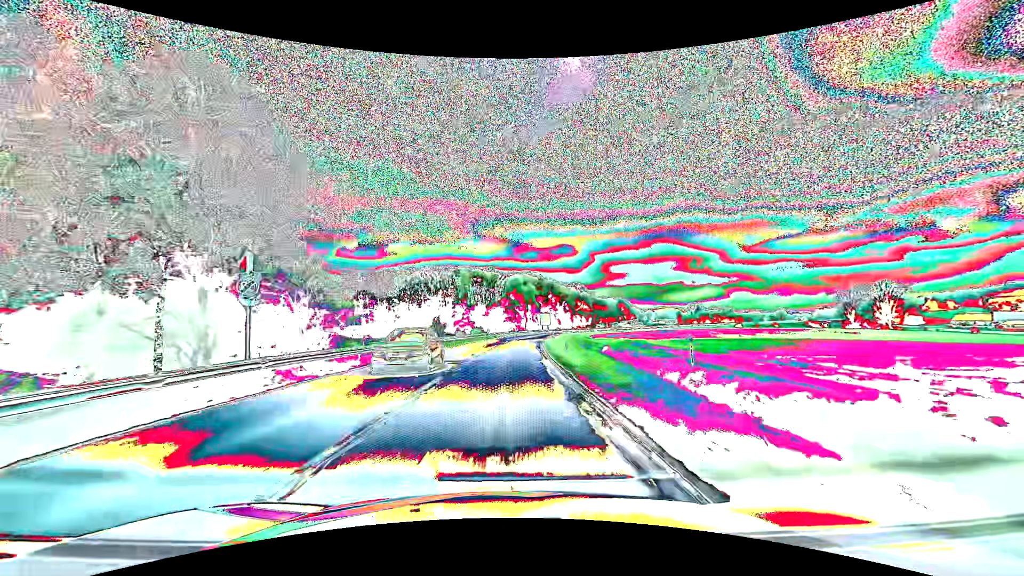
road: secondary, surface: asphalt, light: Day
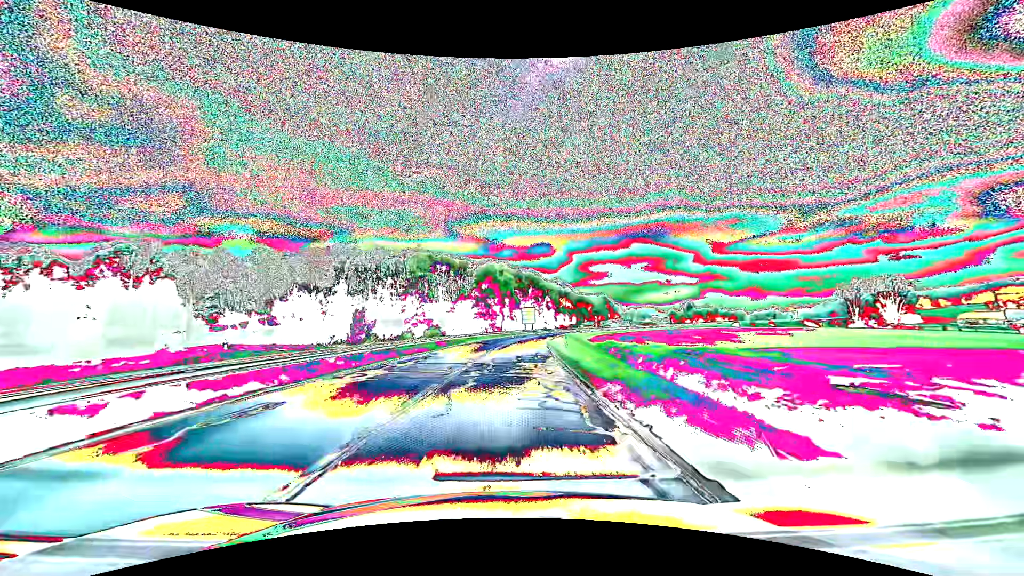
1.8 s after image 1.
(+0.9, +39.1) m; +3°
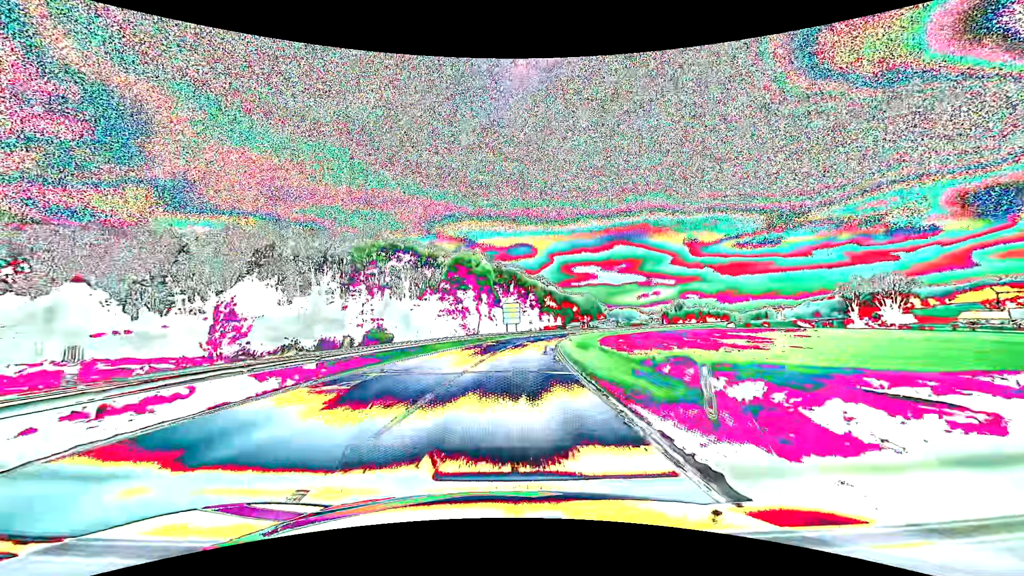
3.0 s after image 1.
(+0.5, +26.1) m; +2°
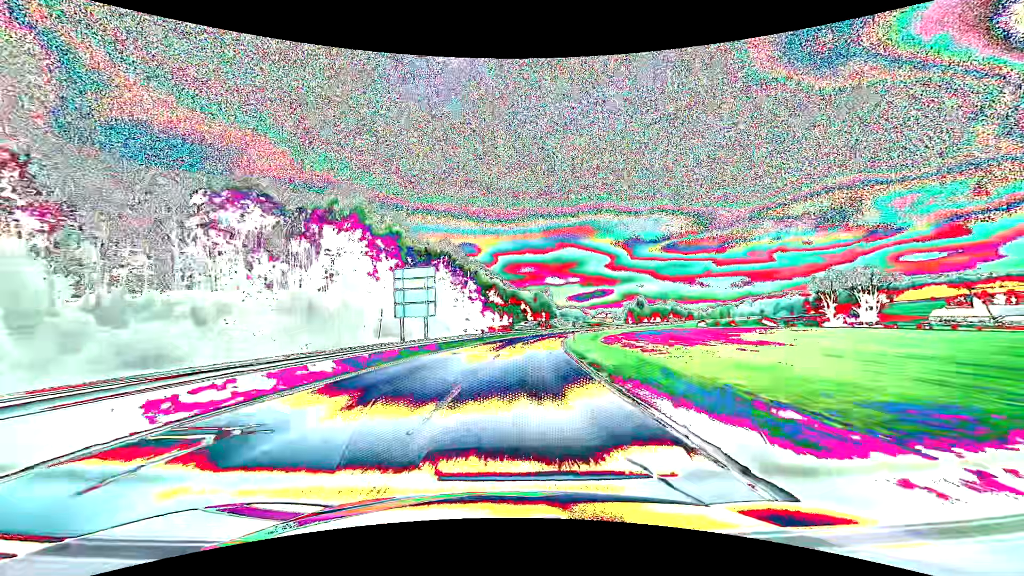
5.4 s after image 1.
(+2.8, +52.0) m; +7°
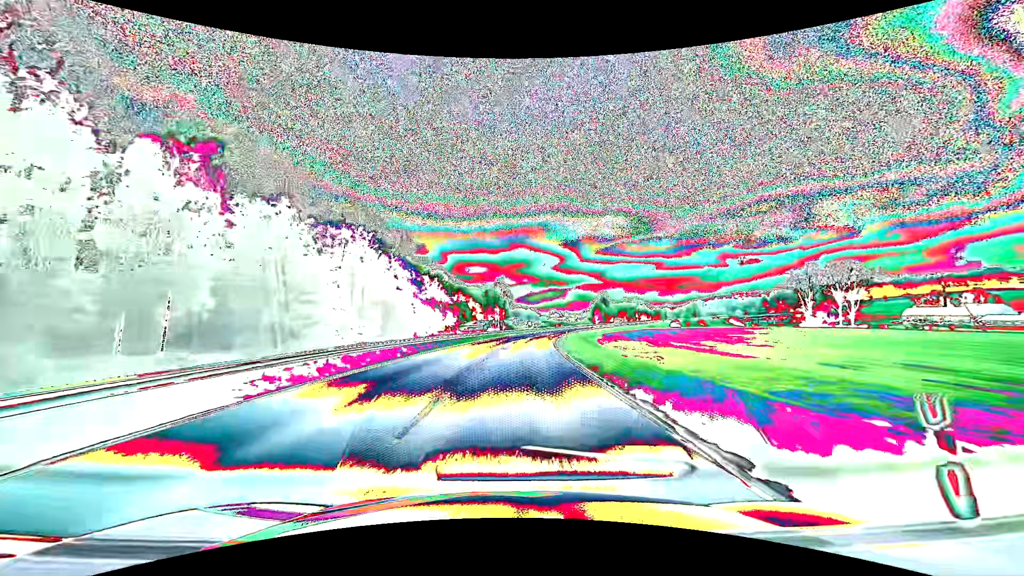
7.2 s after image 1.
(+1.8, +39.0) m; +6°
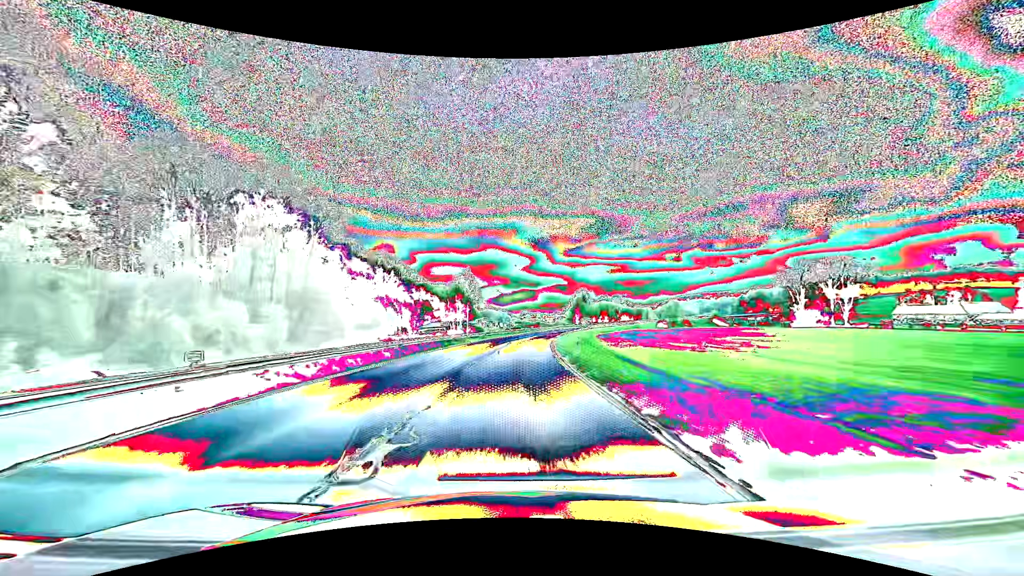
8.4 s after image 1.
(+0.8, +26.0) m; +3°
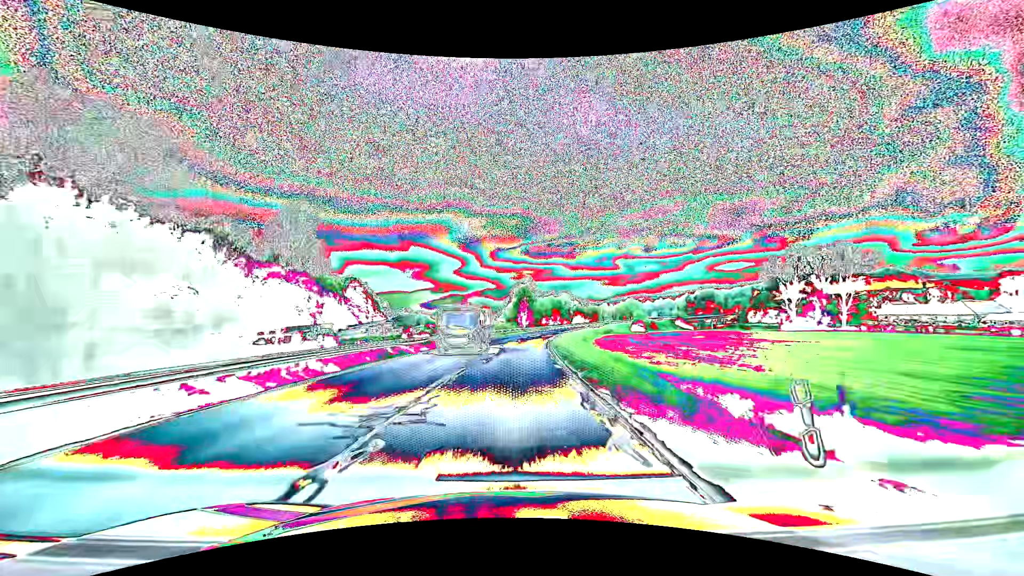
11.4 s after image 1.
(+4.5, +64.8) m; +8°
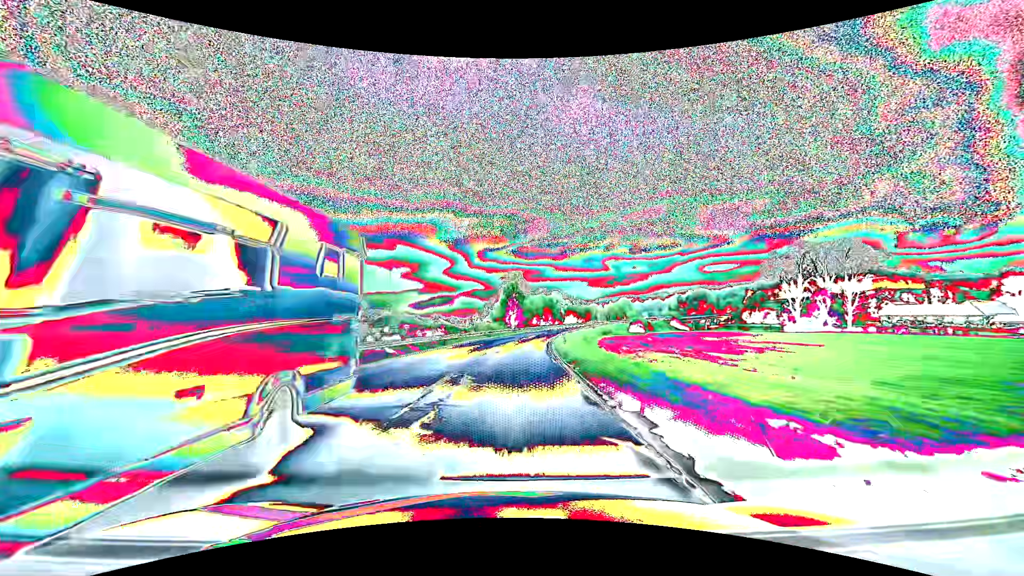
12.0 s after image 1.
(+0.2, +13.0) m; +1°
(0, +10) (0, +20) (+1, +30) (+2, +40) (+2, +50) (+4, +60) (+5, +70) (+7, +80) (+9, +89) (+11, +99) m
